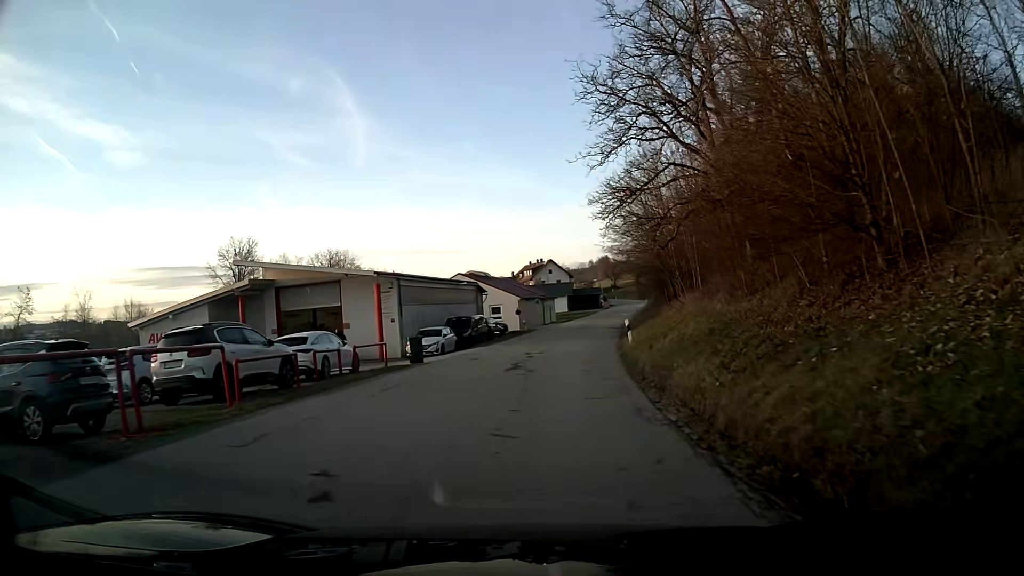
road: tertiary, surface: asphalt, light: Day
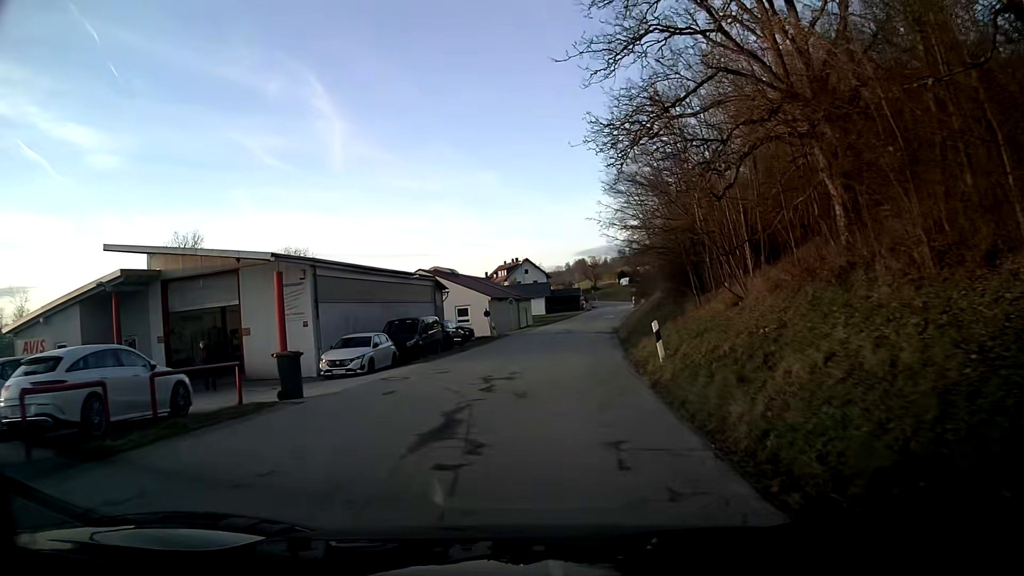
(+0.2, +10.2) m; +2°
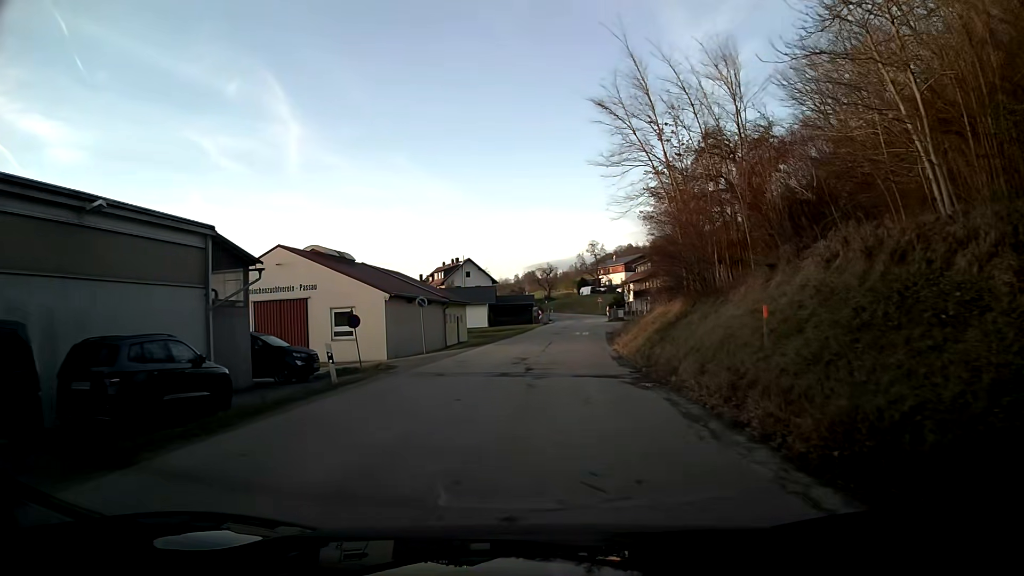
(+0.9, +25.1) m; +4°
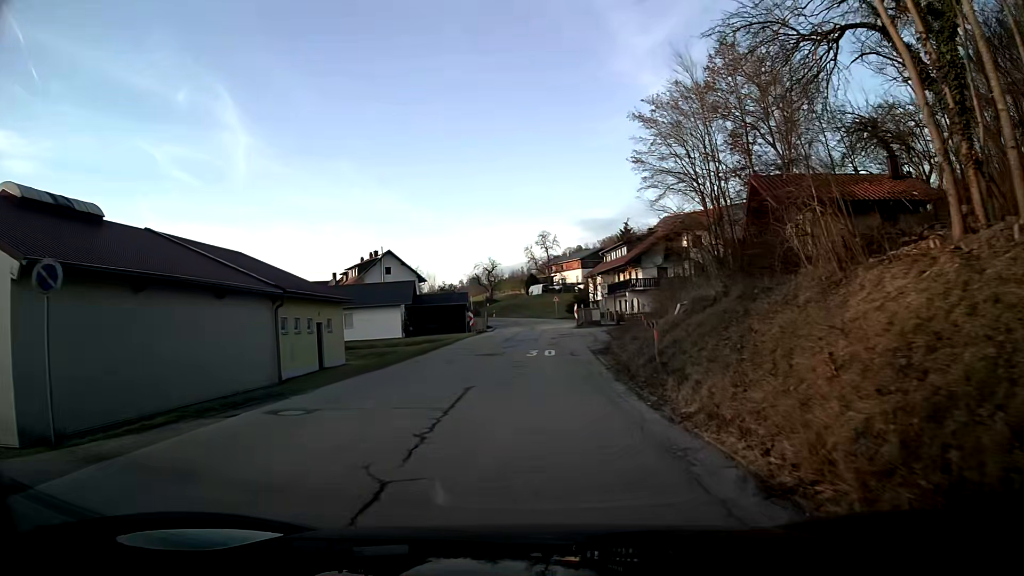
(+1.0, +24.6) m; +4°
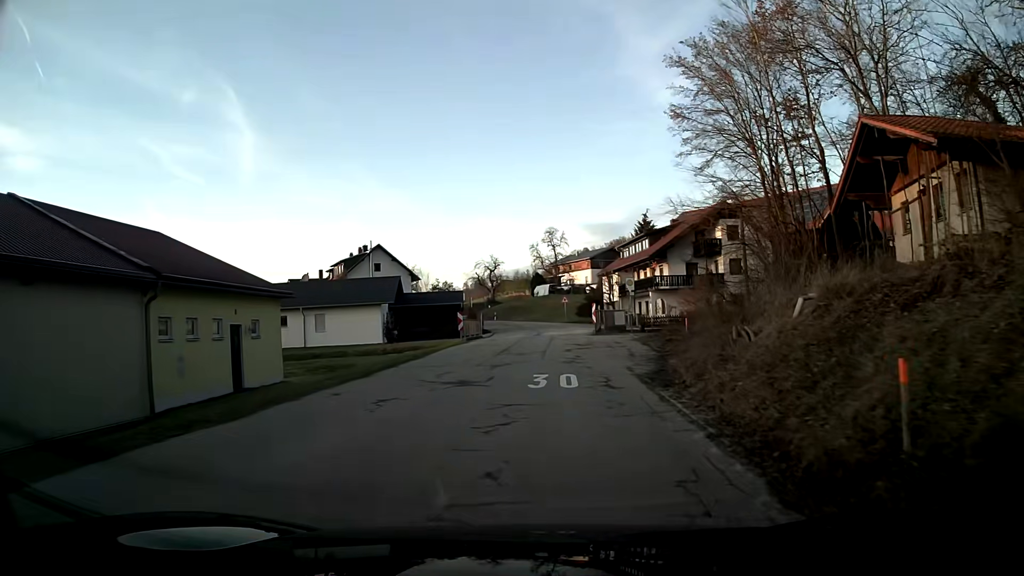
(0.0, +9.8) m; 0°
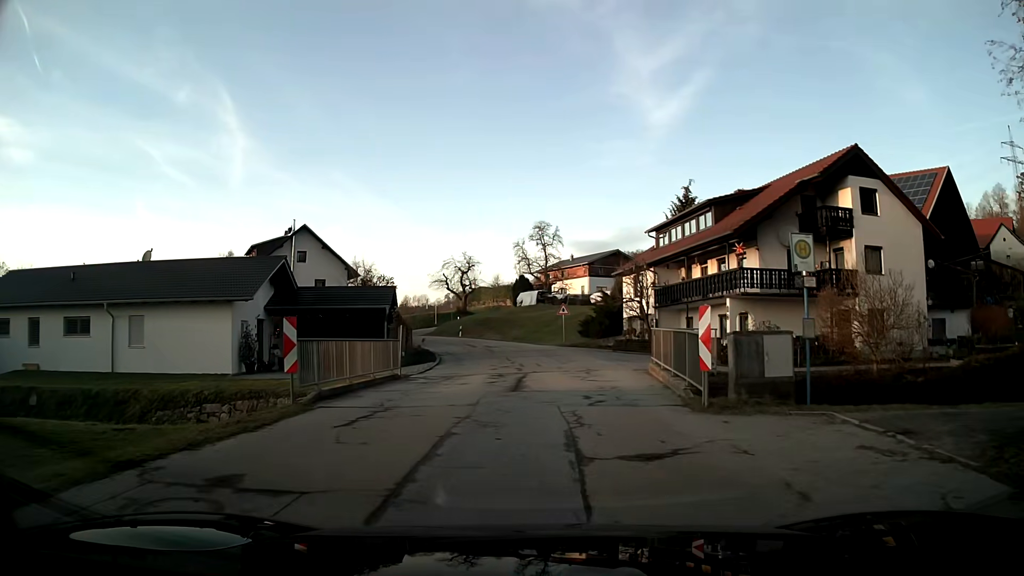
(+0.3, +24.2) m; +2°
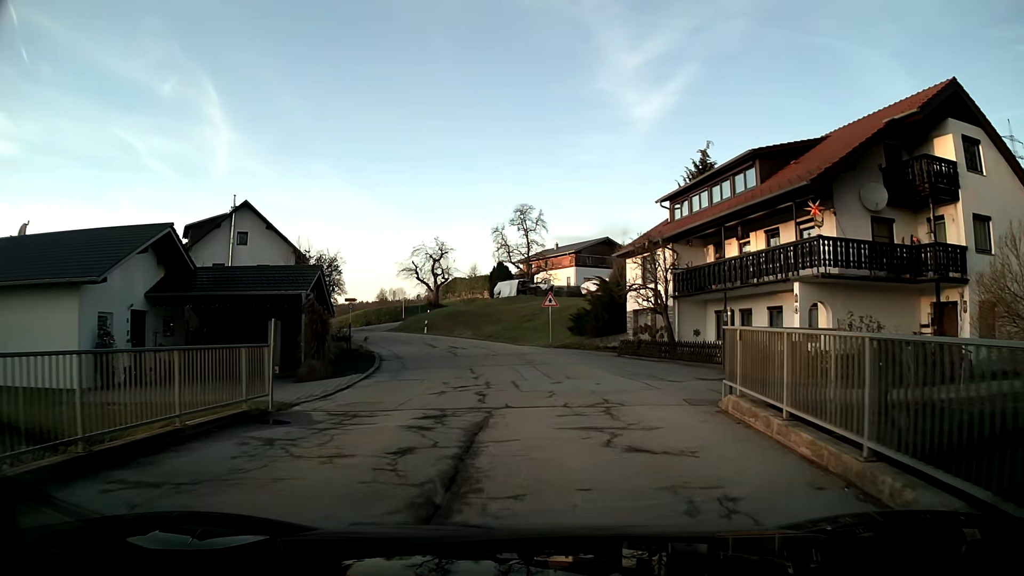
(+0.1, +9.6) m; +1°
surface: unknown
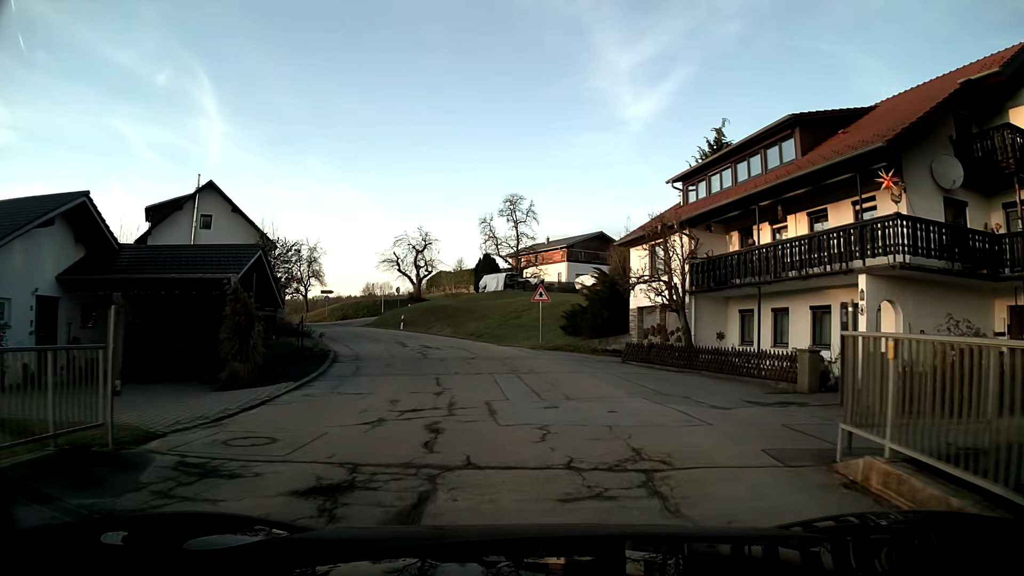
(0.0, +4.9) m; 0°
(0, +10) (-1, +20) (-4, +29) (-8, +39) (-13, +47) (-19, +56) (-24, +64) (-30, +72) (-35, +81) (-40, +90) m
